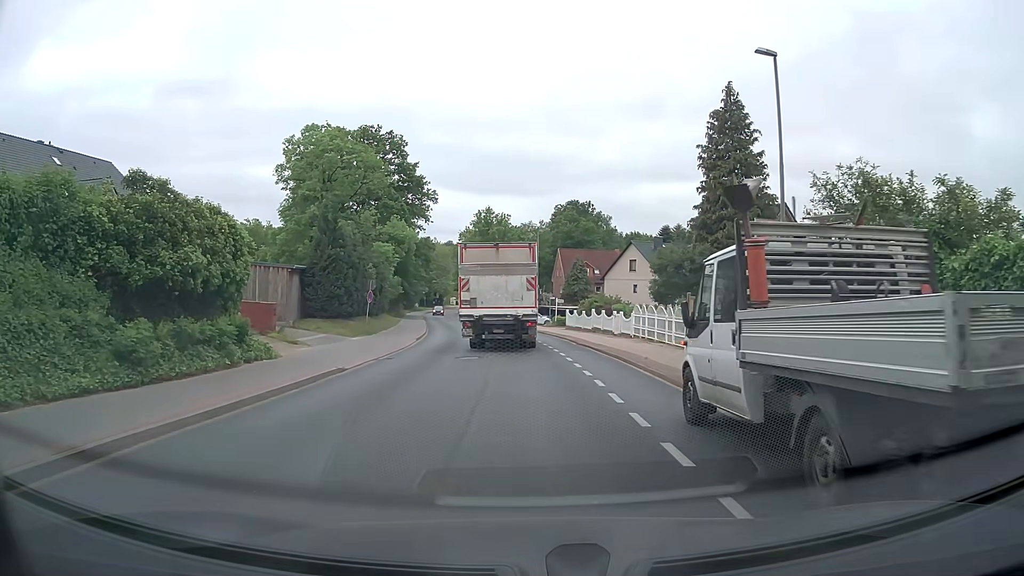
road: tertiary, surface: asphalt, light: Day
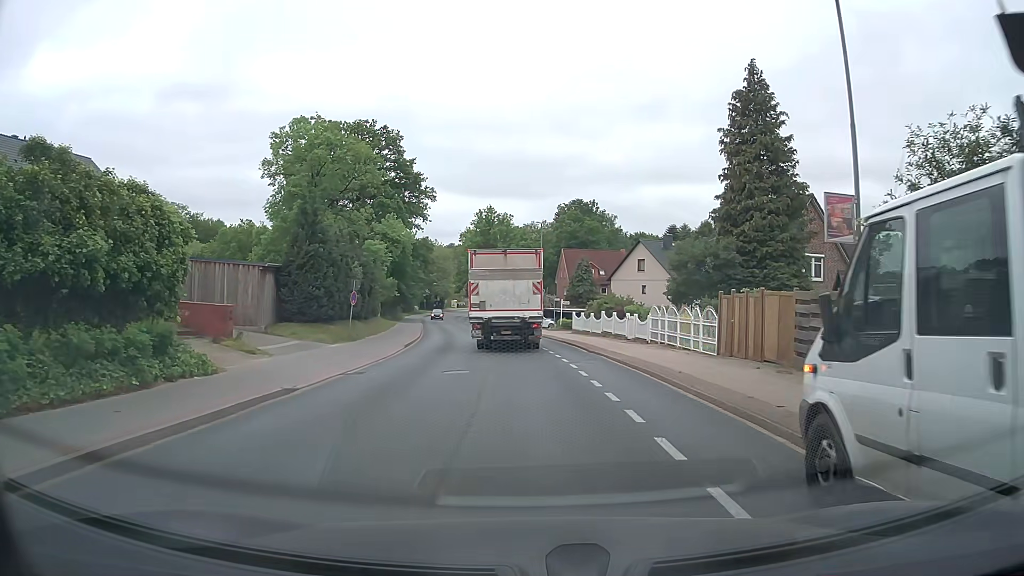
(0.0, +4.0) m; 0°
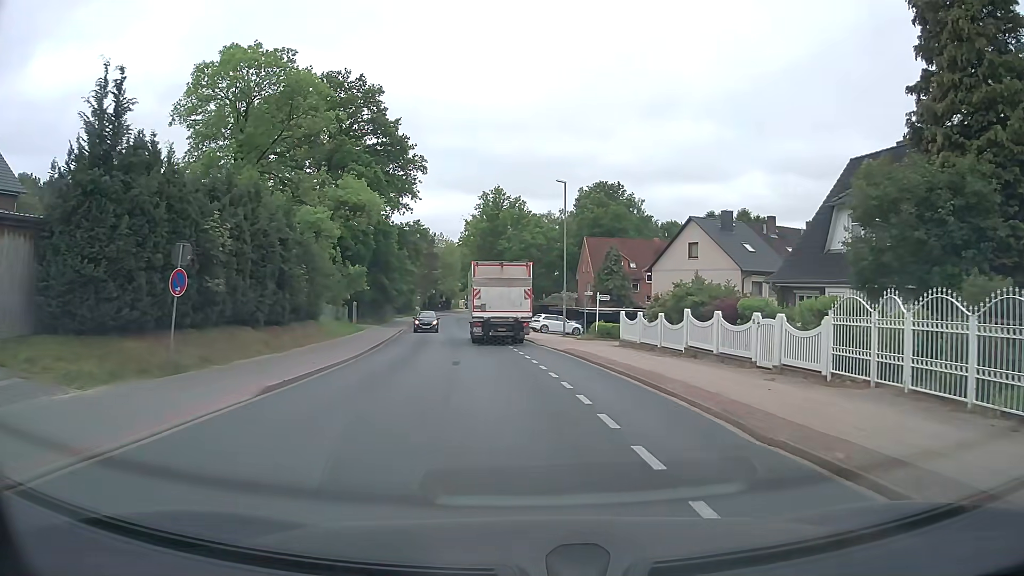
(-0.3, +17.7) m; -1°
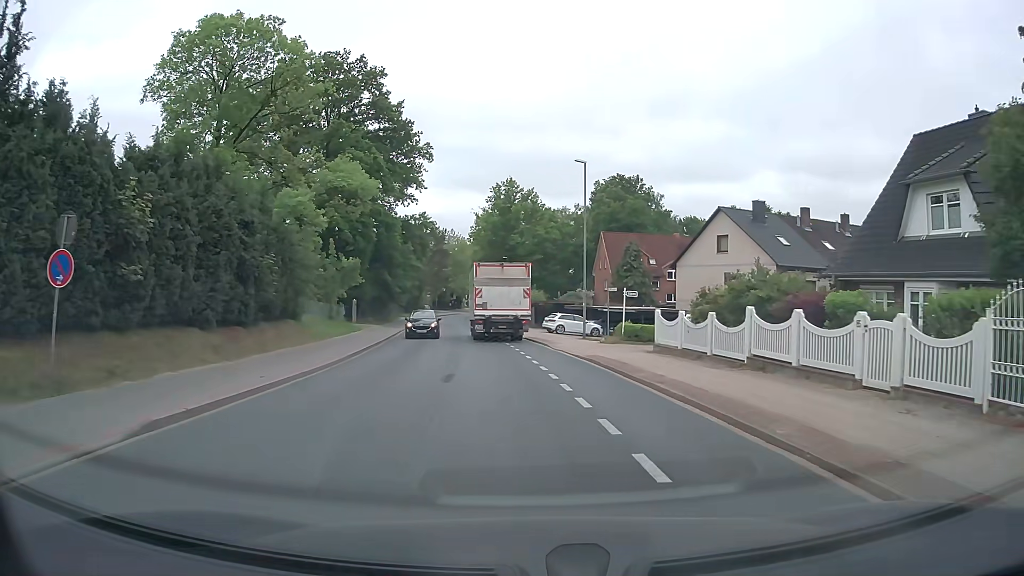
(-0.1, +4.8) m; -1°
(0, +10) (-1, +20) (-2, +30) (-3, +40) (-5, +50) (-6, +60) (-7, +70) (-8, +80) (-9, +90) (-9, +100) m
